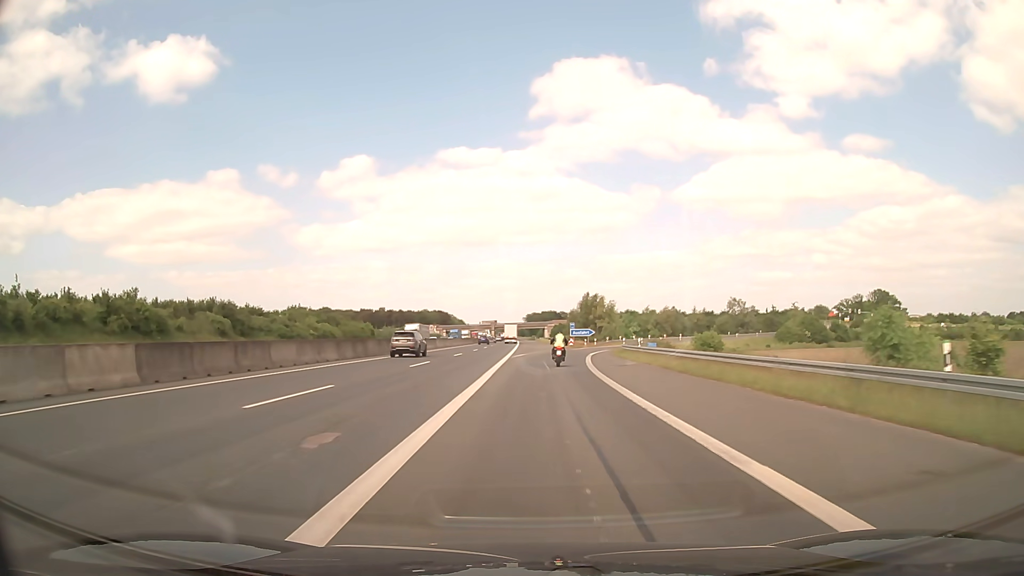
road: motorway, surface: asphalt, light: Day
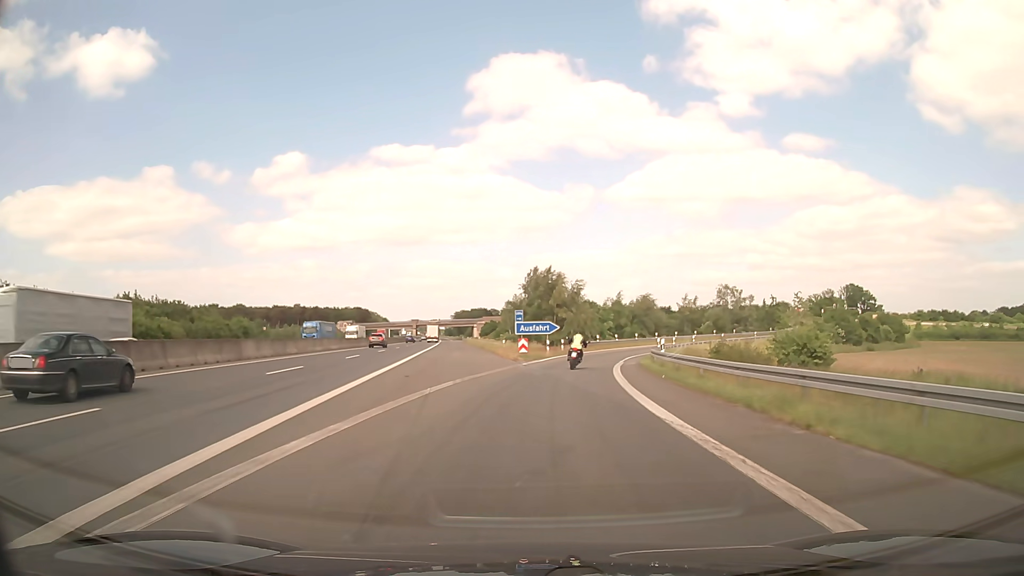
(+1.3, +42.7) m; +6°
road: motorway_link
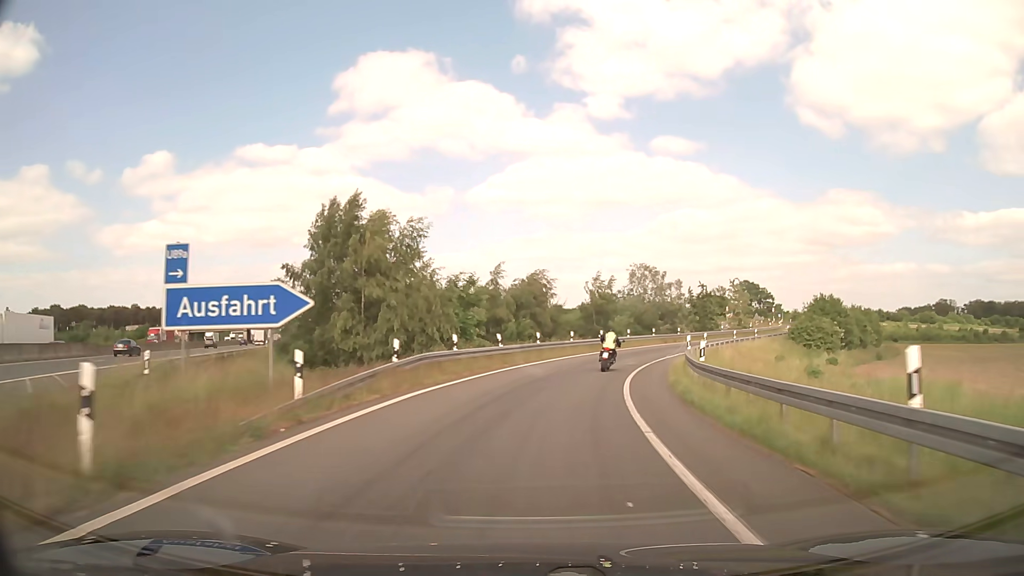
(+3.7, +39.3) m; +12°
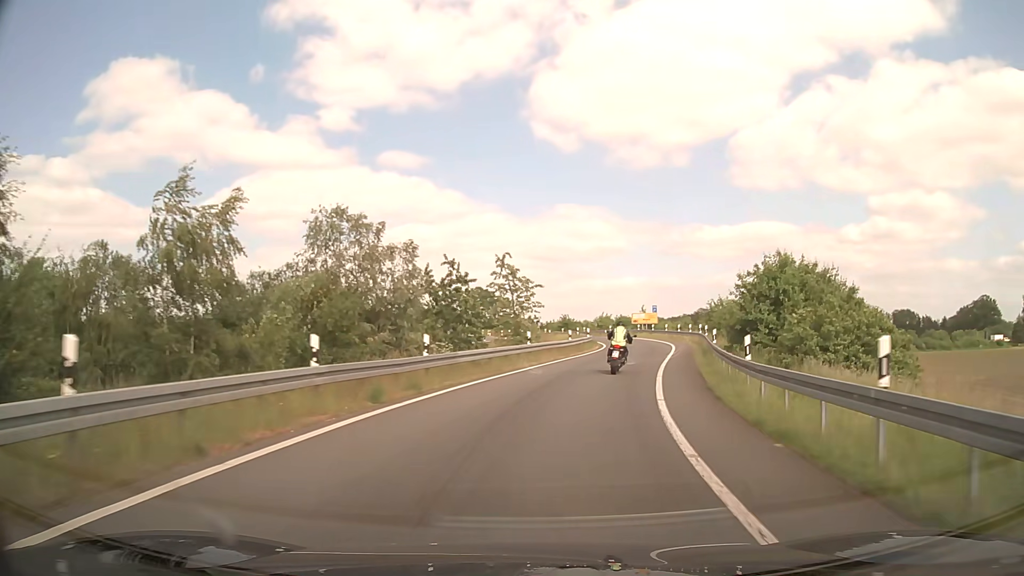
(+8.6, +44.7) m; +23°
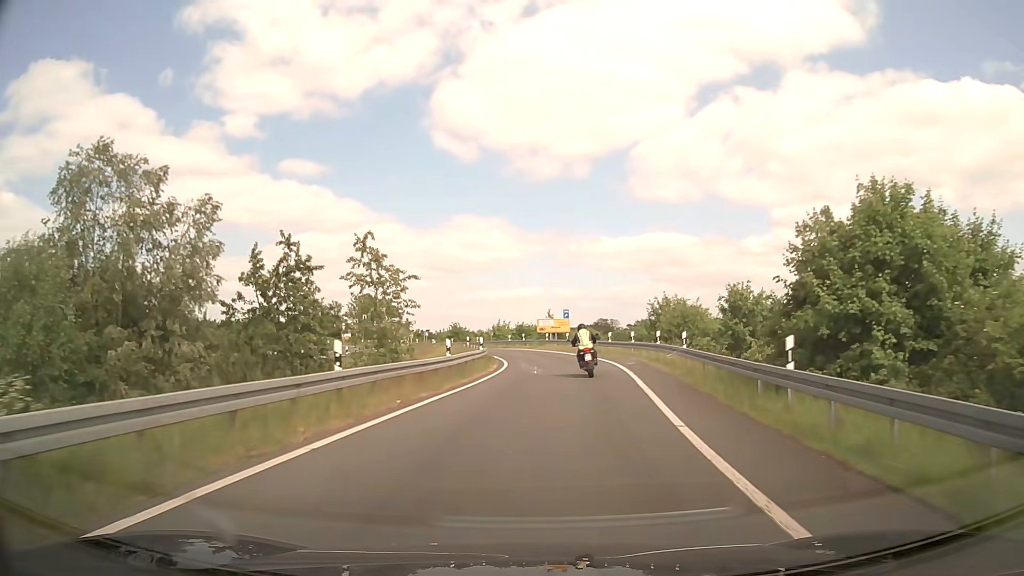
(+1.4, +16.5) m; +9°
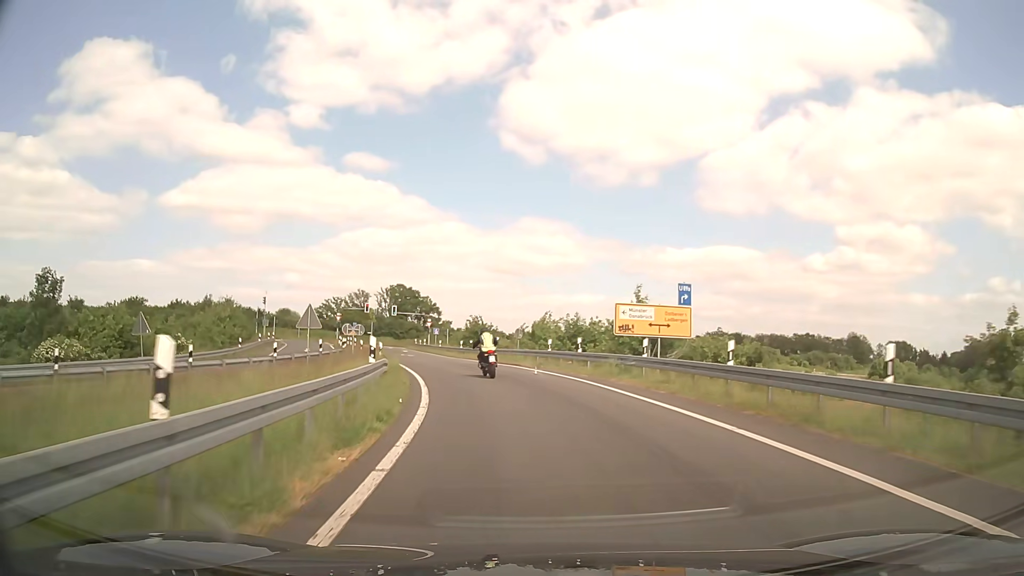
(+0.4, +37.8) m; -4°
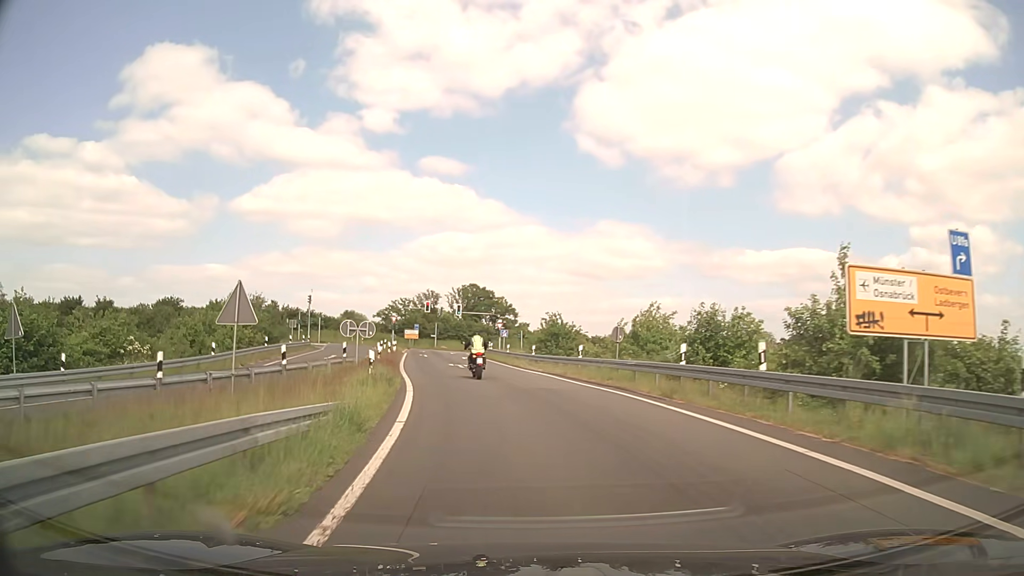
(-0.8, +14.4) m; -6°
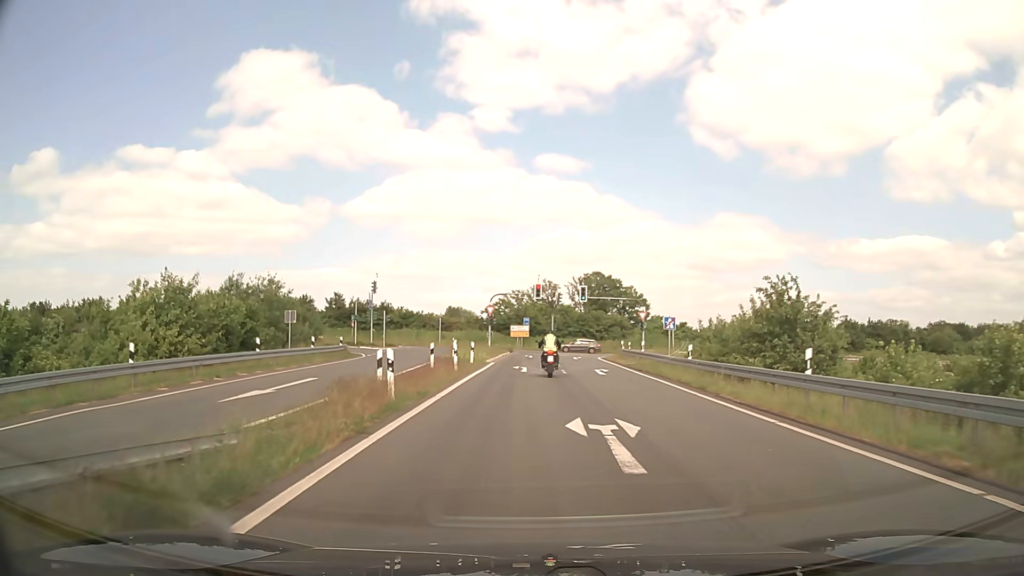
(-2.8, +26.8) m; -11°
(0, +10) (0, +20) (0, +30) (0, +40) (0, +50) (+1, +60) (-2, +69) (-10, +75) (-20, +77) (-30, +77) m
